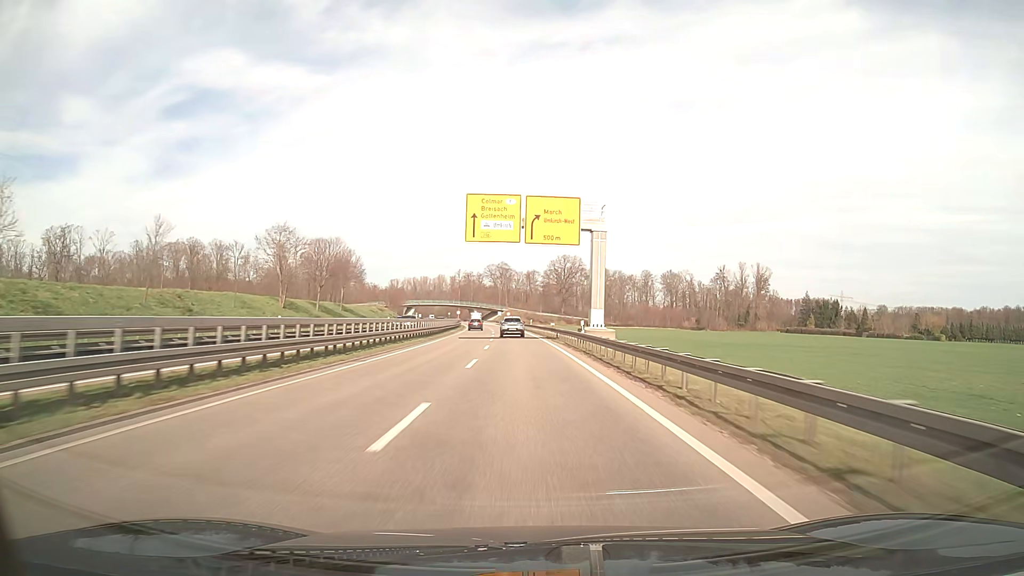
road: trunk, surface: asphalt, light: Day
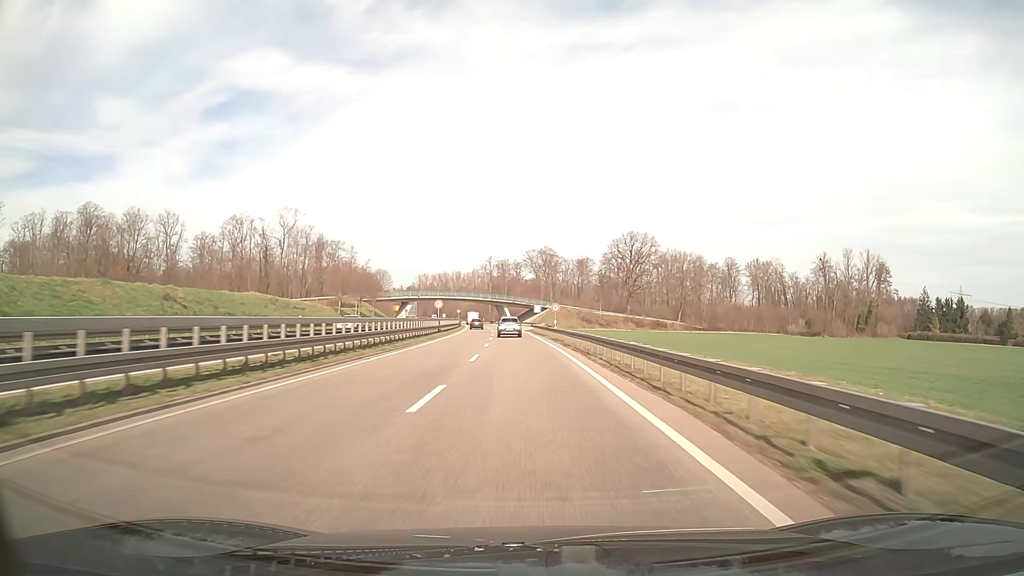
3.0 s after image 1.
(-2.7, +80.3) m; -4°
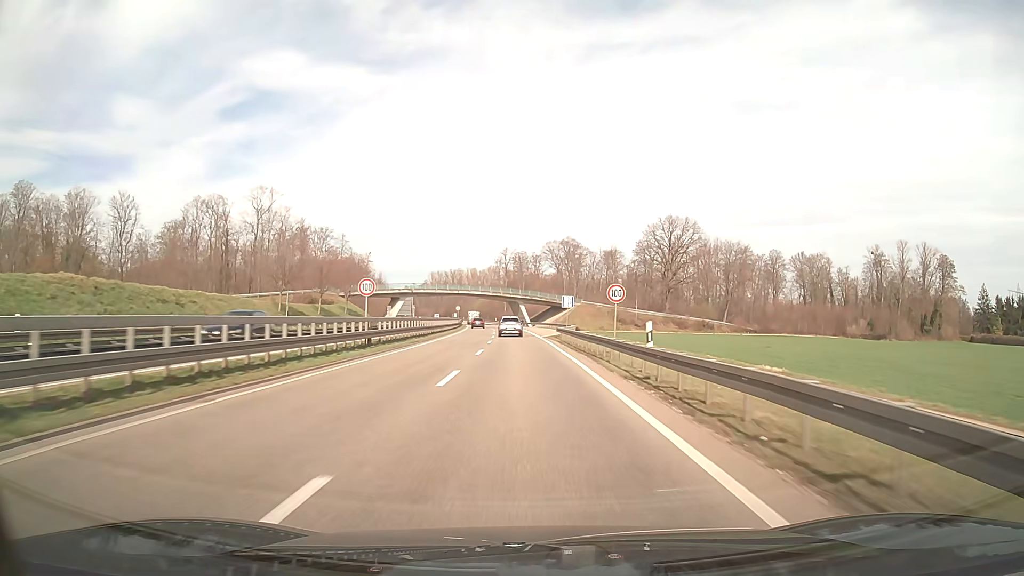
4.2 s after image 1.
(-0.4, +32.0) m; -2°
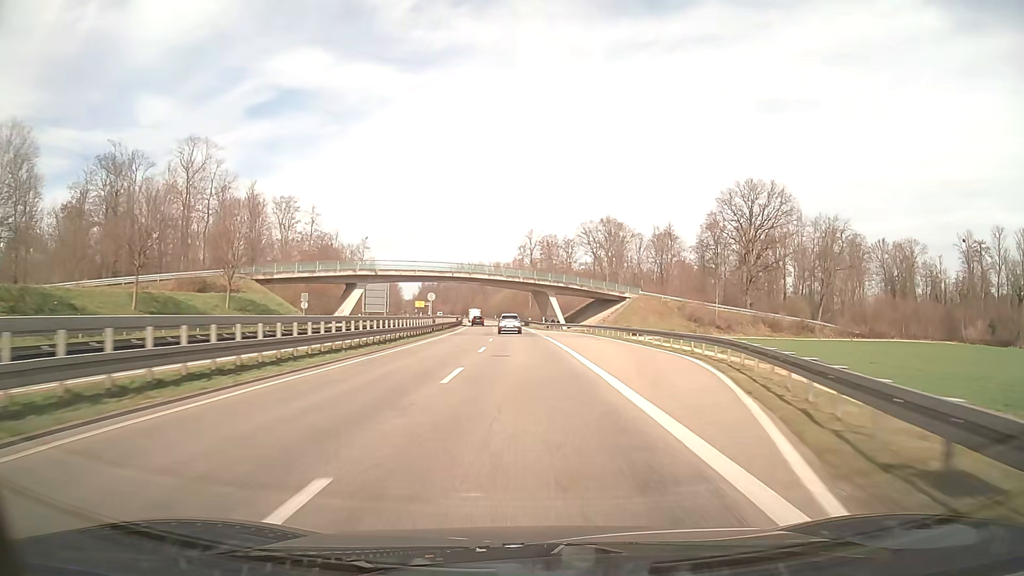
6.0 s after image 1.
(-0.9, +47.7) m; -2°
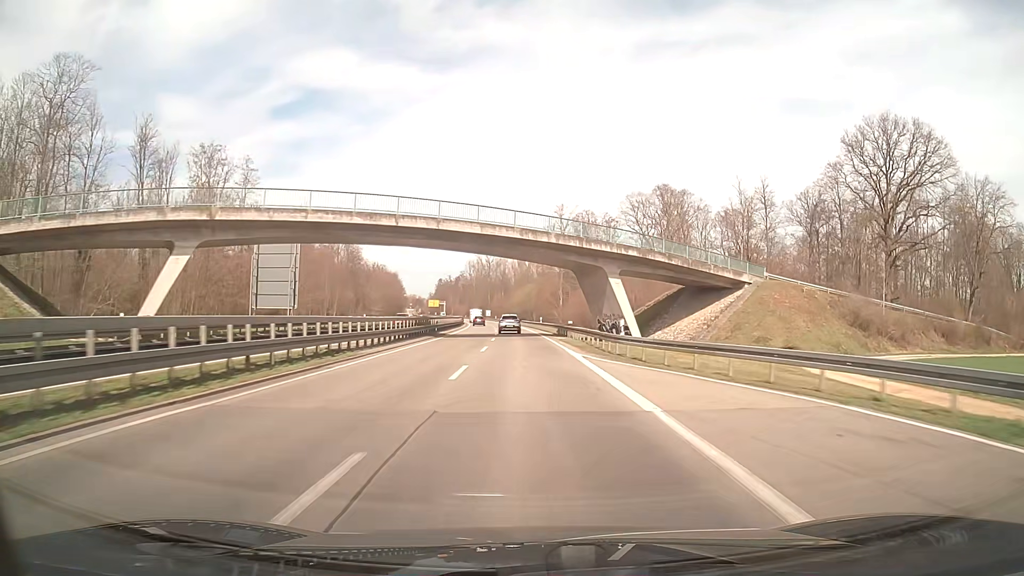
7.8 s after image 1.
(-0.9, +46.4) m; -2°
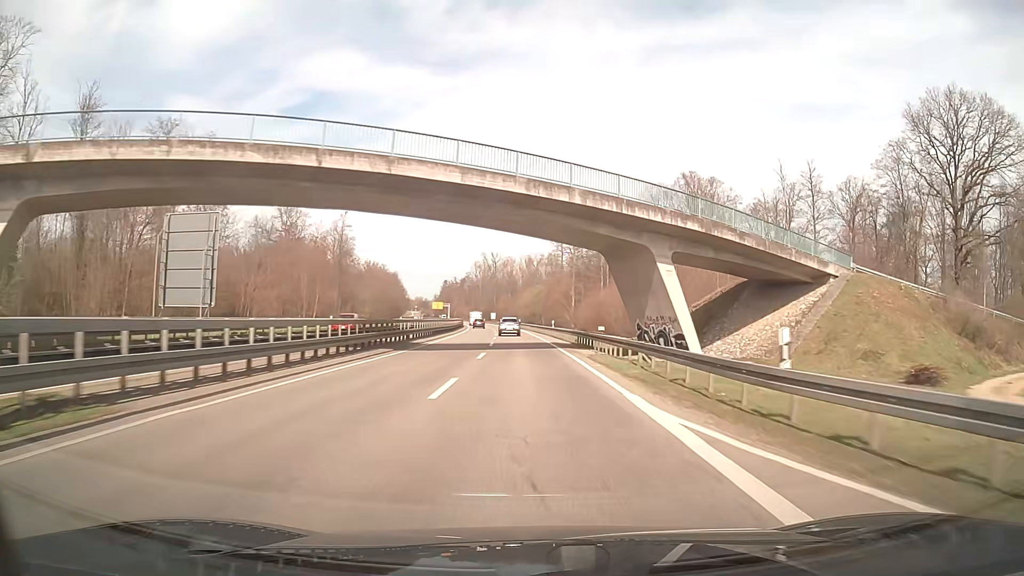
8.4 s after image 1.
(-0.2, +15.0) m; -1°
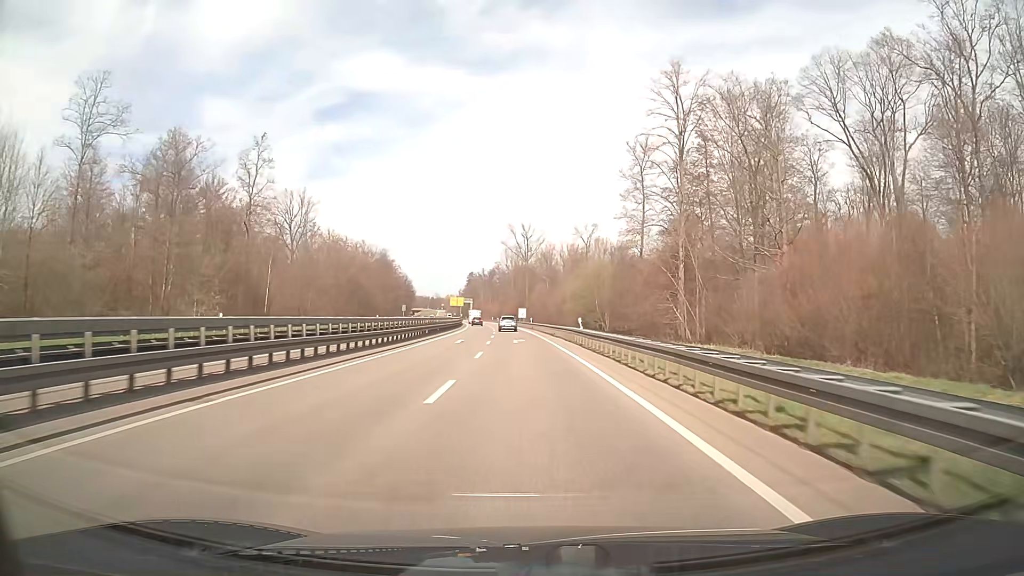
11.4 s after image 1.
(-2.0, +72.0) m; -3°
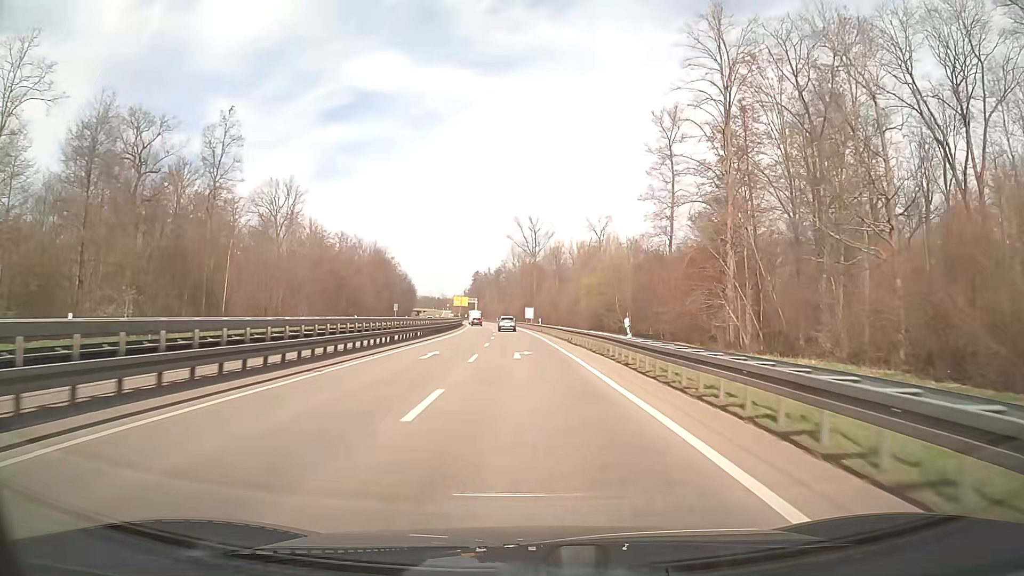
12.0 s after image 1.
(-0.1, +13.8) m; -1°
(0, +10) (0, +20) (0, +30) (-1, +40) (-1, +50) (-2, +60) (-2, +70) (-3, +80) (-4, +90) (-4, +100) m
